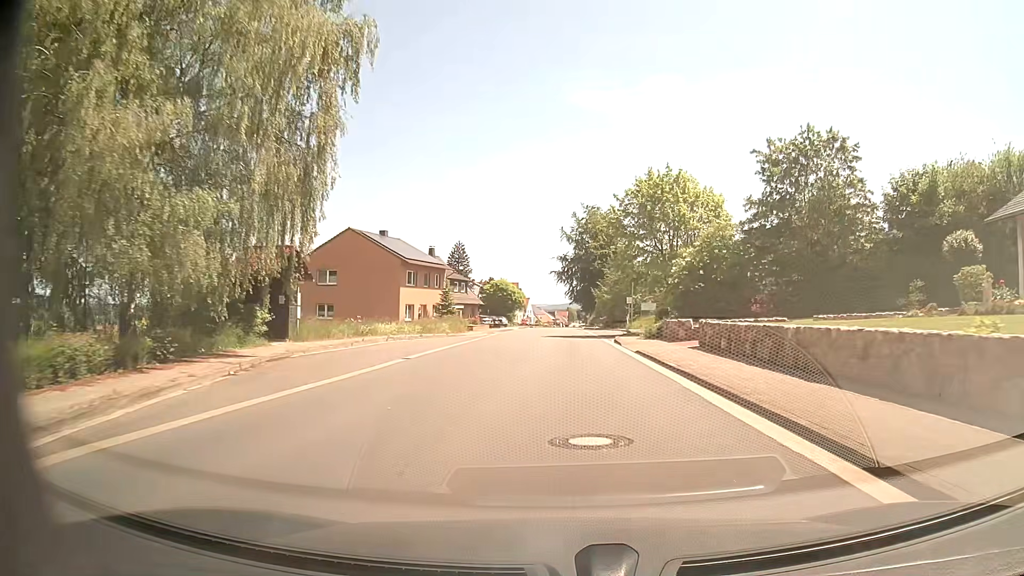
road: tertiary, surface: asphalt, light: Day
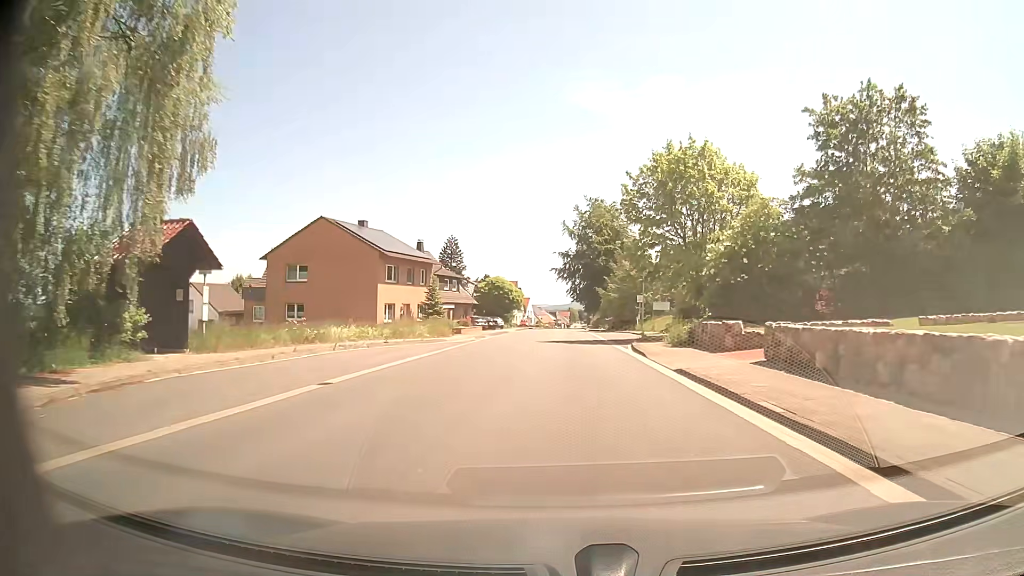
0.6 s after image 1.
(0.0, +7.8) m; 0°
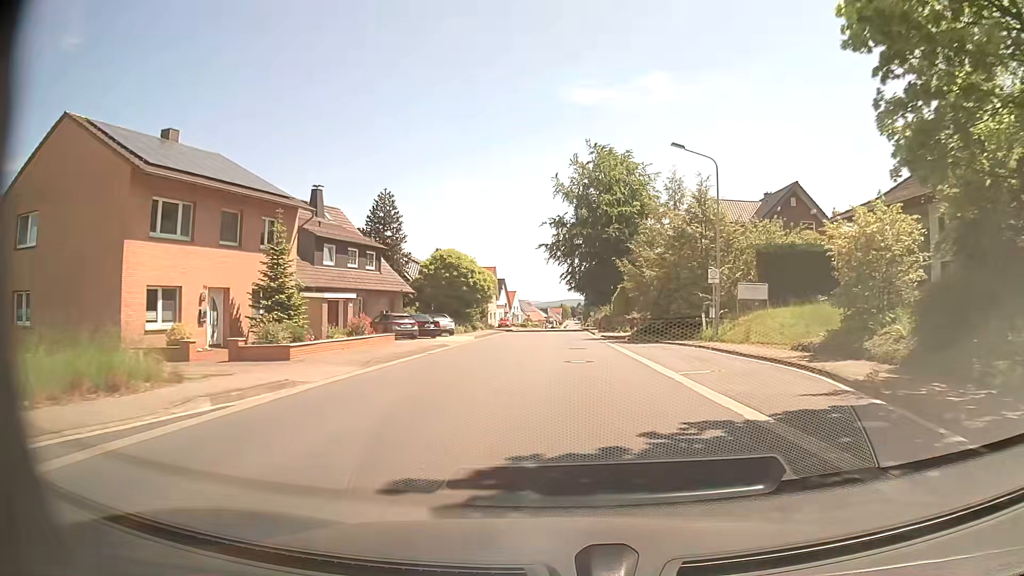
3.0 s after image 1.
(+0.1, +31.3) m; +1°
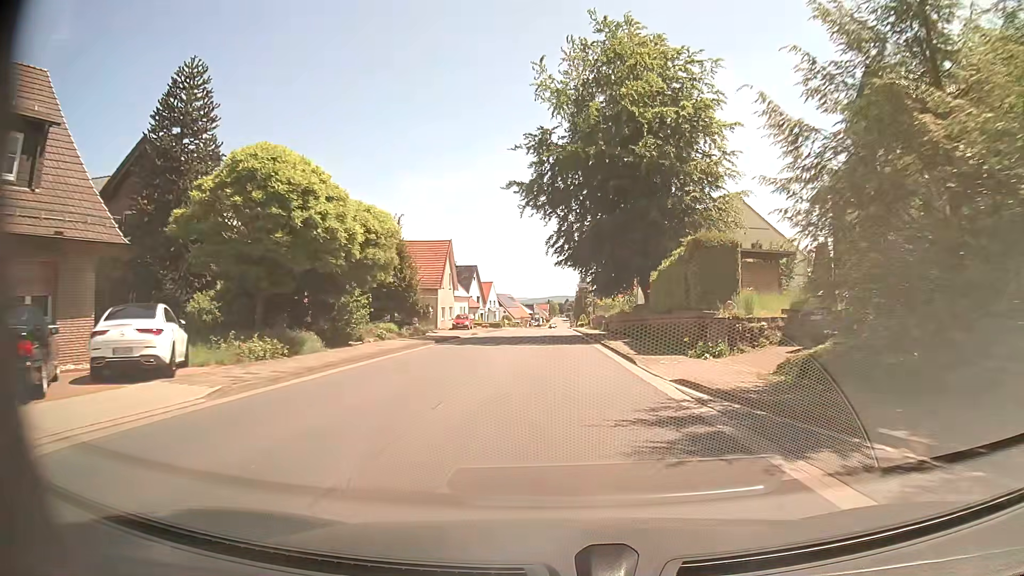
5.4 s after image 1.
(+0.4, +31.4) m; +1°
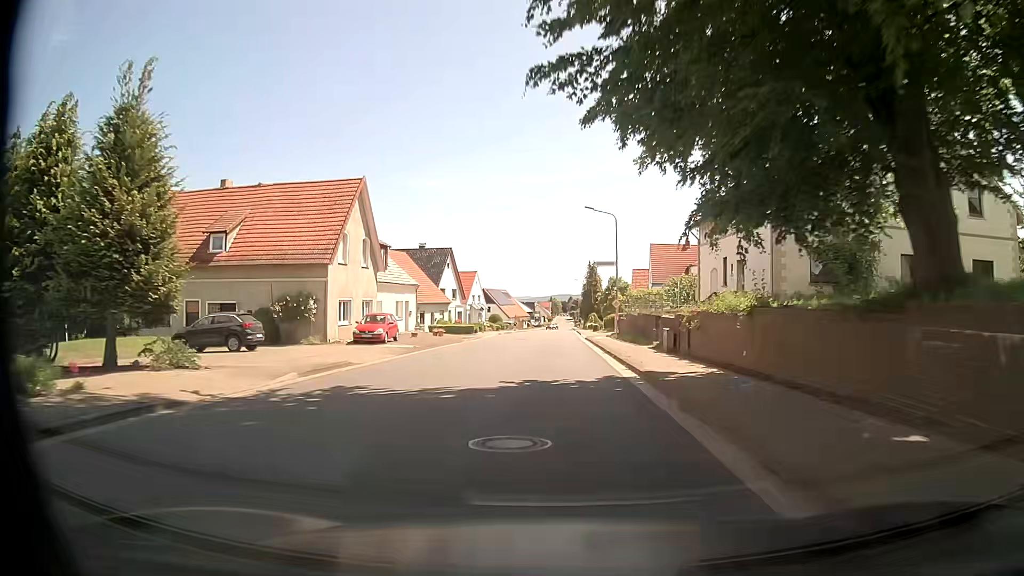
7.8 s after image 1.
(+0.3, +31.2) m; 0°
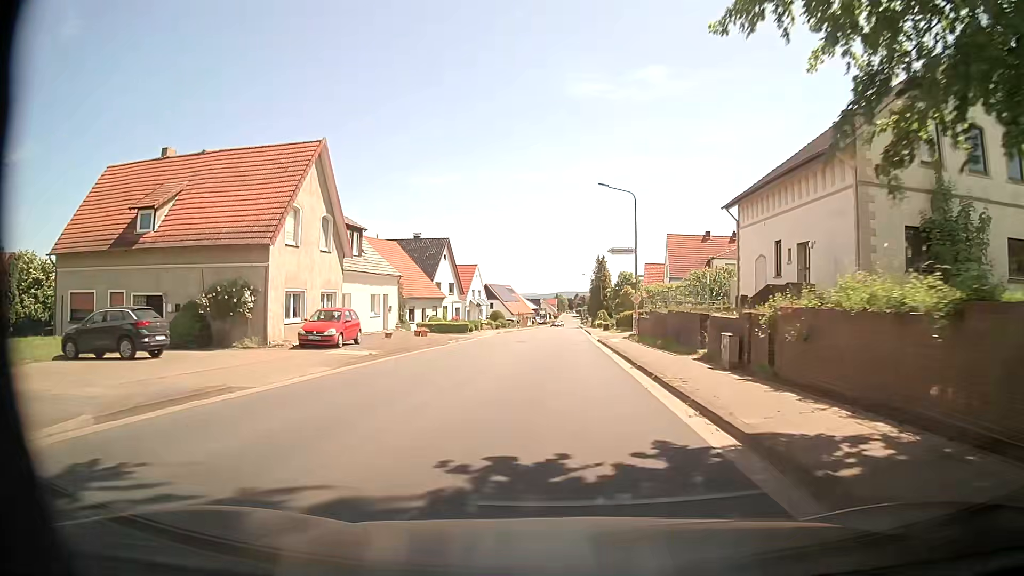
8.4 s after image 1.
(-0.1, +7.8) m; -1°
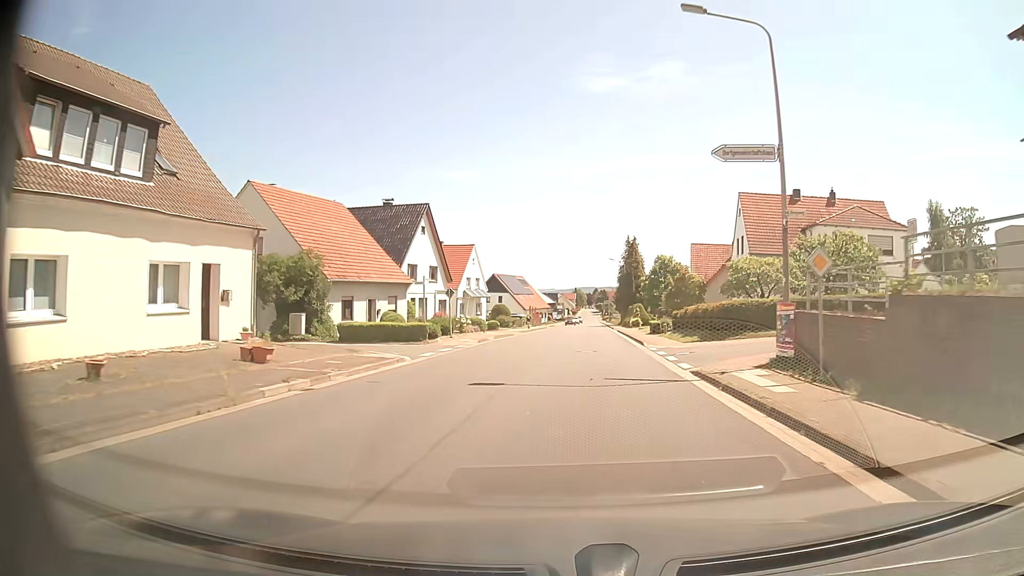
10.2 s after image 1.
(-0.3, +23.5) m; -2°
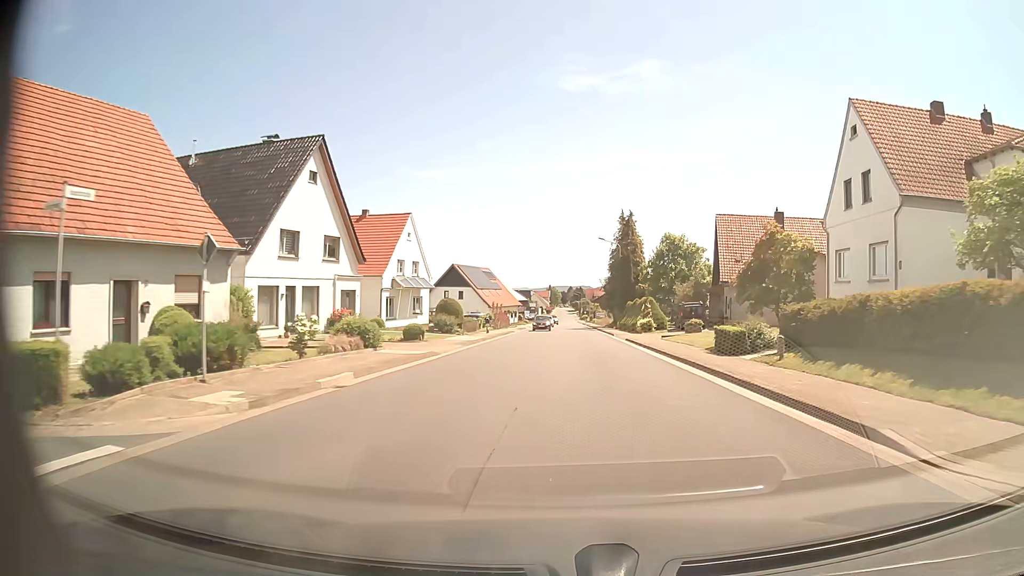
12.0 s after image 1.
(+0.1, +23.6) m; +2°
(0, +10) (0, +20) (+1, +30) (+1, +40) (+1, +50) (+1, +60) (+1, +70) (+1, +80) (+2, +90) (+2, +100) m
